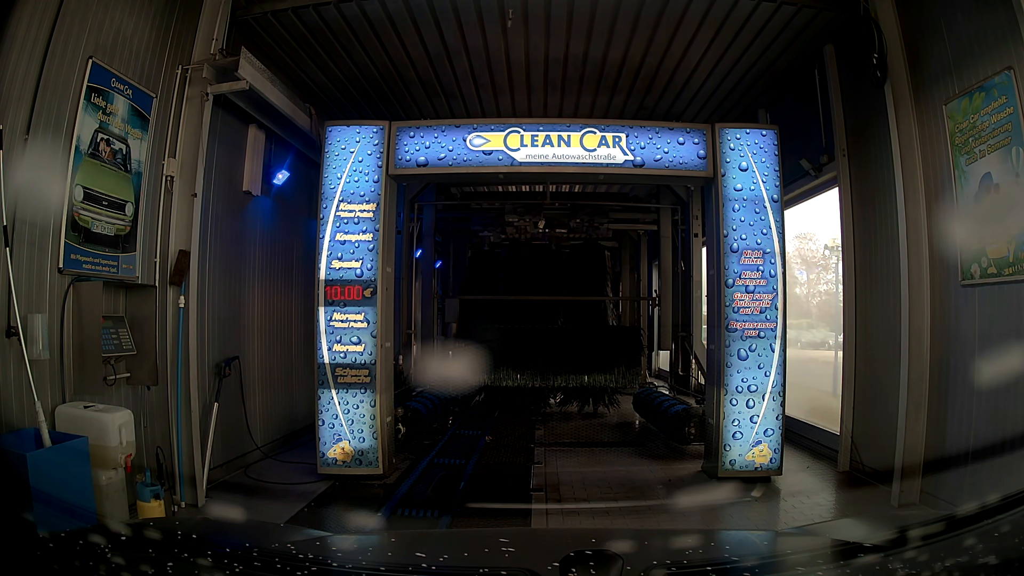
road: service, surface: asphalt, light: Day
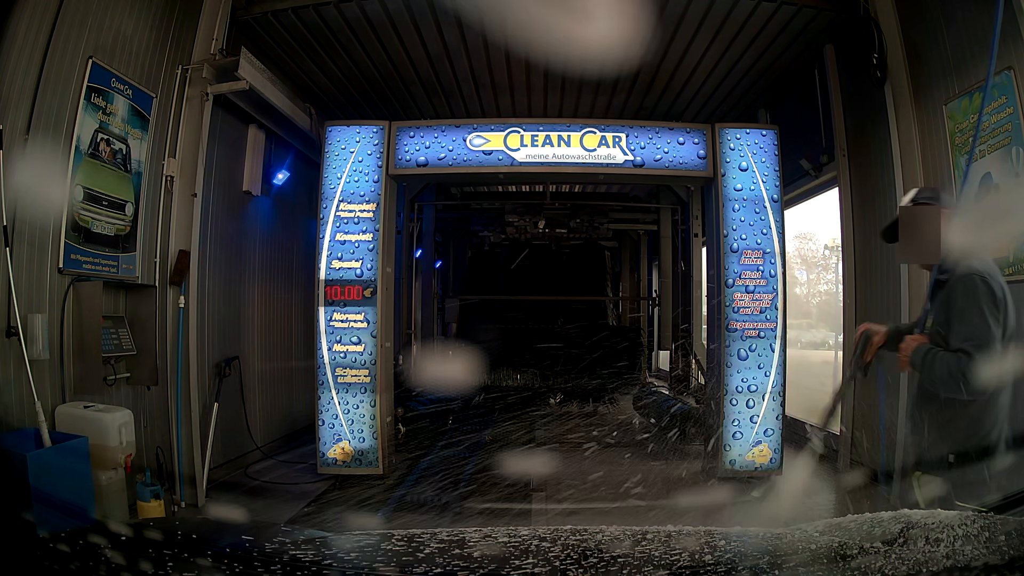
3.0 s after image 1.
(0.0, 0.0) m; 0°
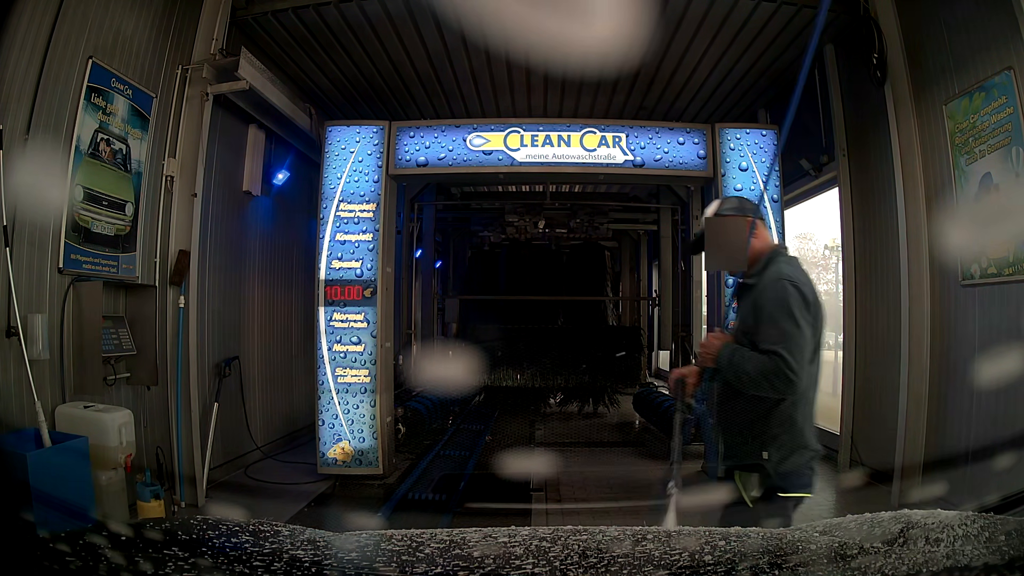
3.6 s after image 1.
(0.0, 0.0) m; 0°
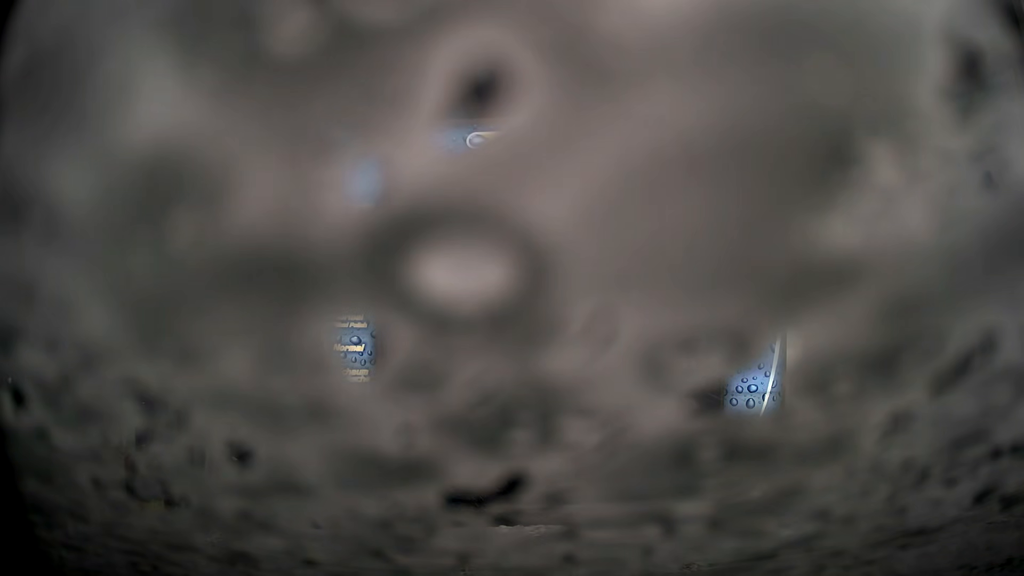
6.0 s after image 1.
(0.0, 0.0) m; 0°
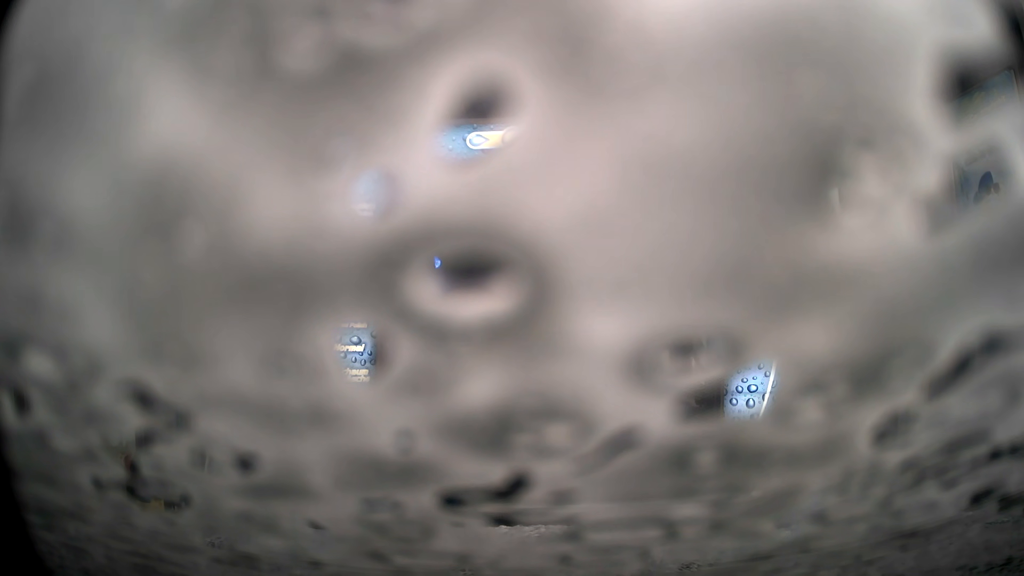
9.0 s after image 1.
(0.0, 0.0) m; 0°
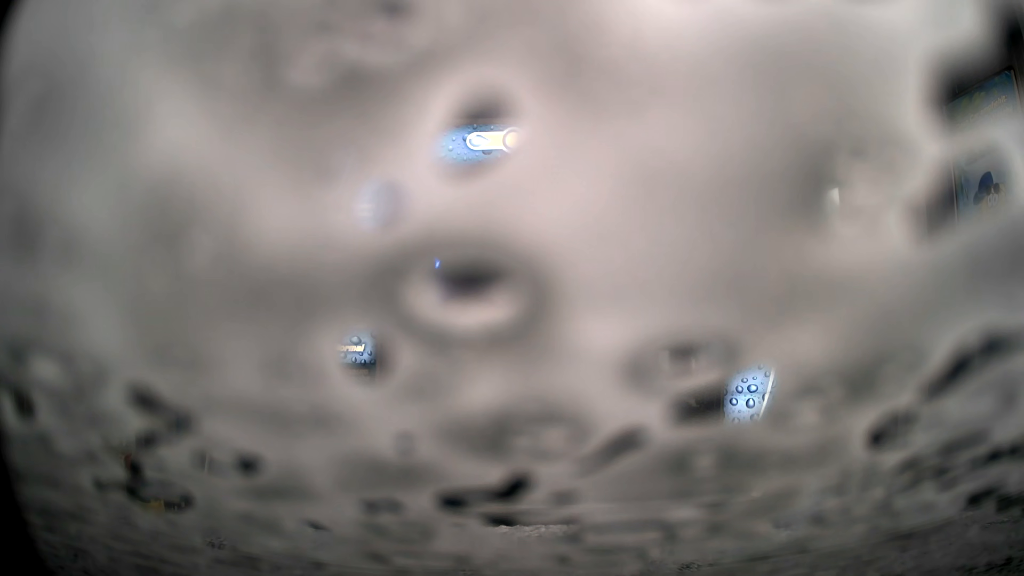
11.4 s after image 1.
(0.0, 0.0) m; 0°
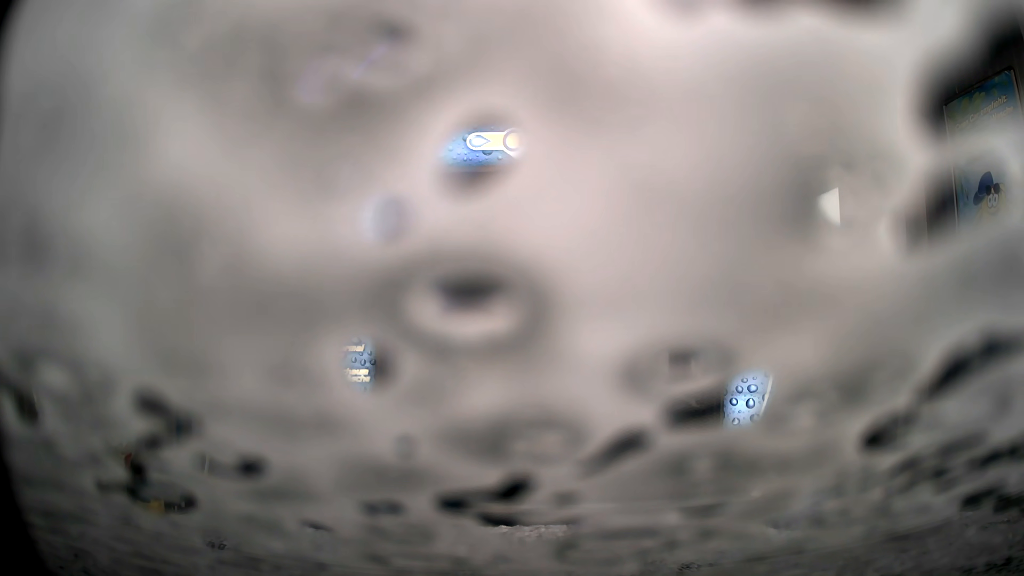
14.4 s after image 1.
(0.0, 0.0) m; 0°
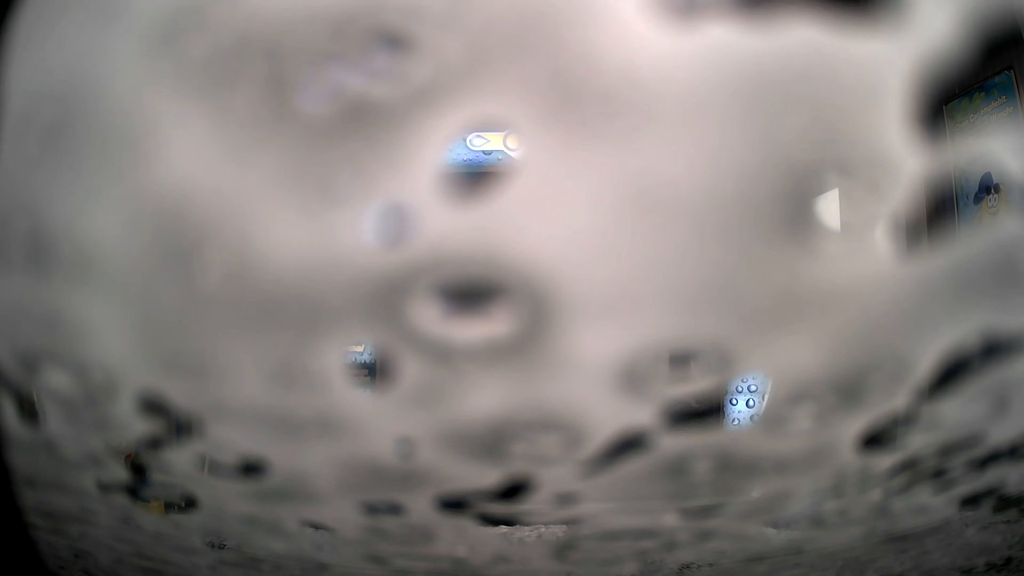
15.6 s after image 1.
(0.0, 0.0) m; 0°
